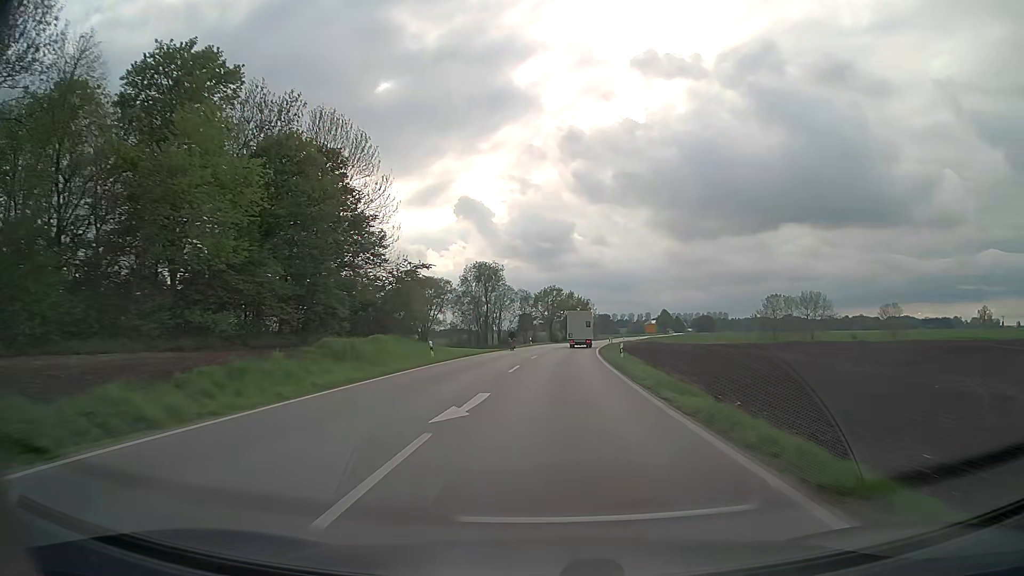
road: secondary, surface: asphalt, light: Day
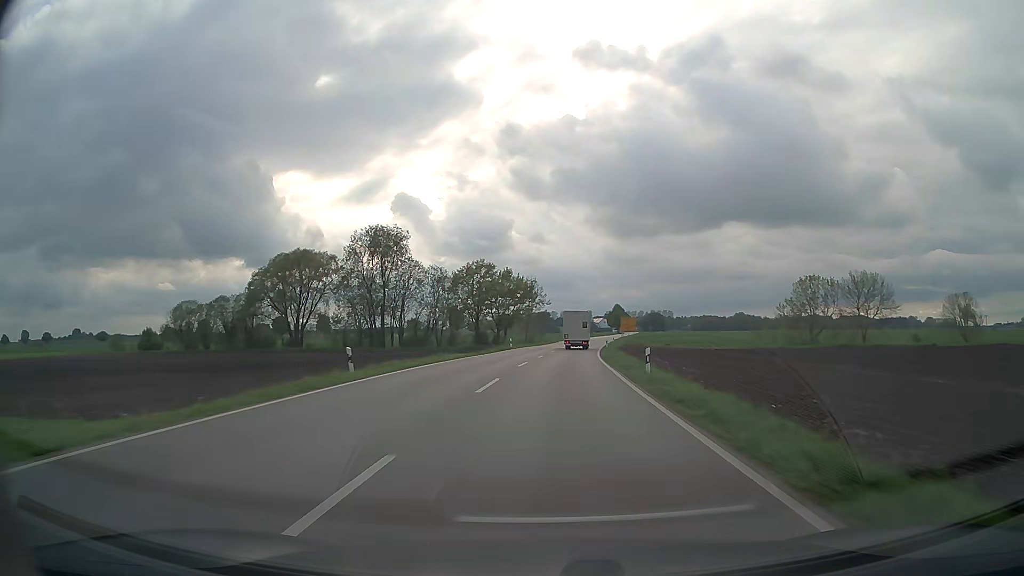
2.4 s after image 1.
(+2.5, +56.1) m; +5°
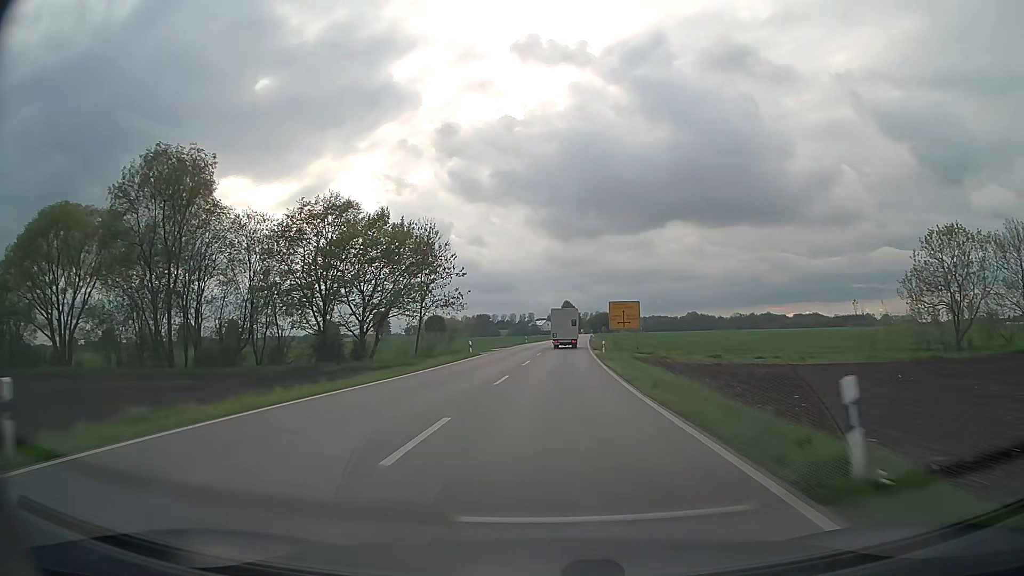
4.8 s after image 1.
(+2.6, +56.1) m; +5°
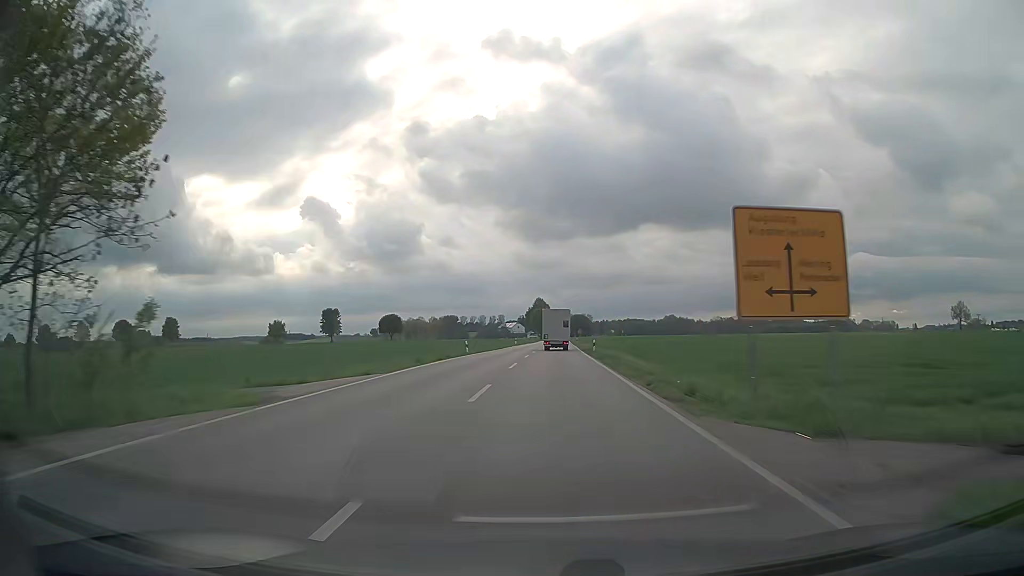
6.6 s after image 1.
(+1.0, +41.7) m; +2°
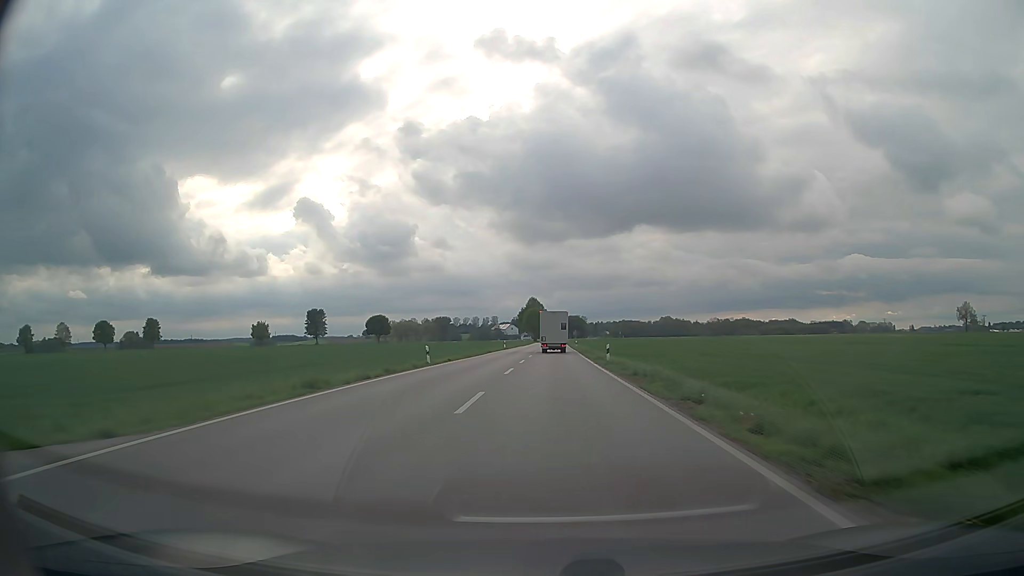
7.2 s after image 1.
(+0.1, +13.8) m; +1°
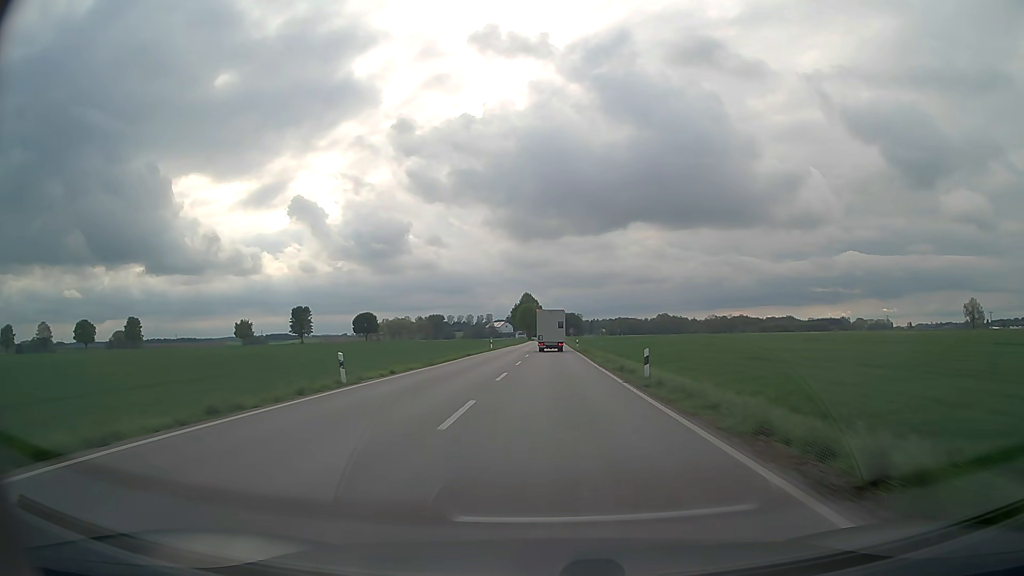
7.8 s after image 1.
(+0.1, +13.7) m; 0°
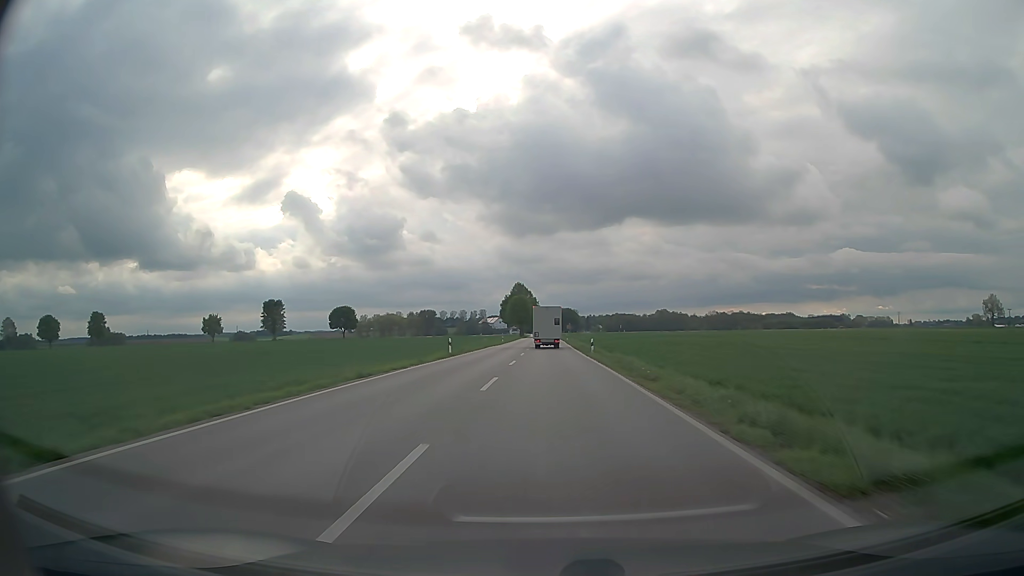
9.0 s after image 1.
(+0.1, +27.3) m; 0°
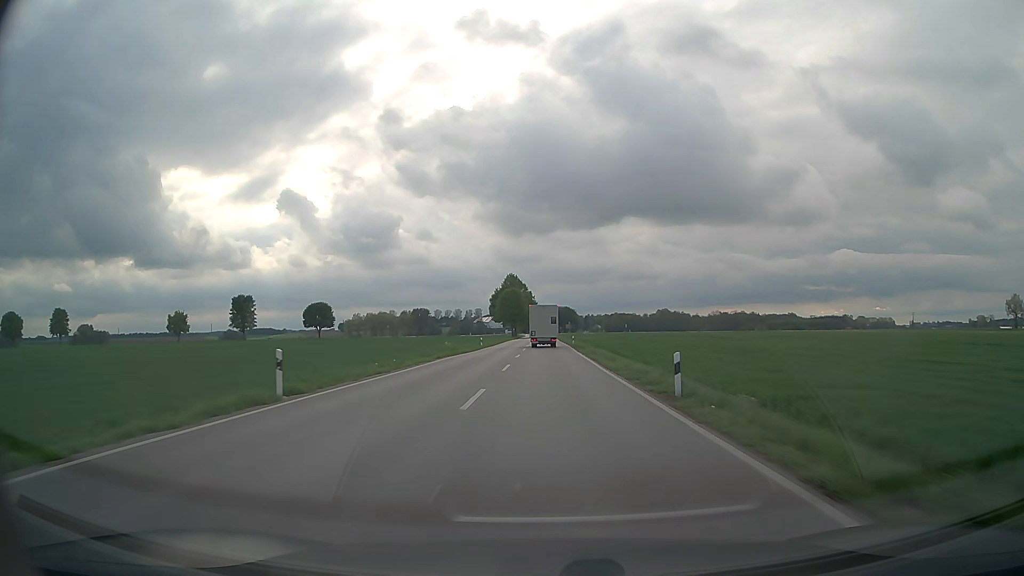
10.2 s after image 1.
(+0.1, +27.3) m; 0°
(0, +10) (0, +20) (0, +30) (0, +40) (0, +50) (0, +60) (0, +70) (0, +80) (0, +90) (0, +100) m
